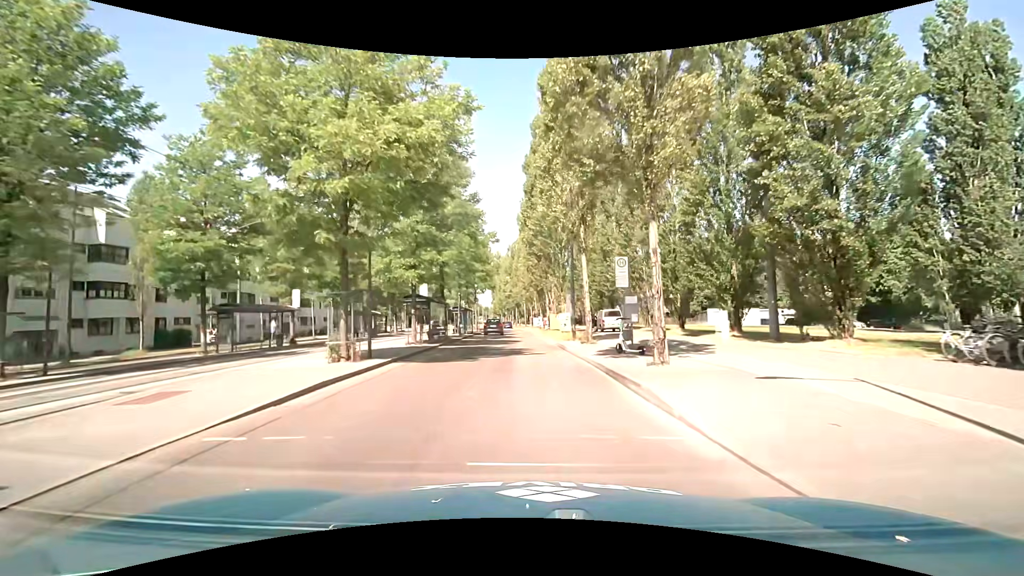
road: secondary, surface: asphalt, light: Day
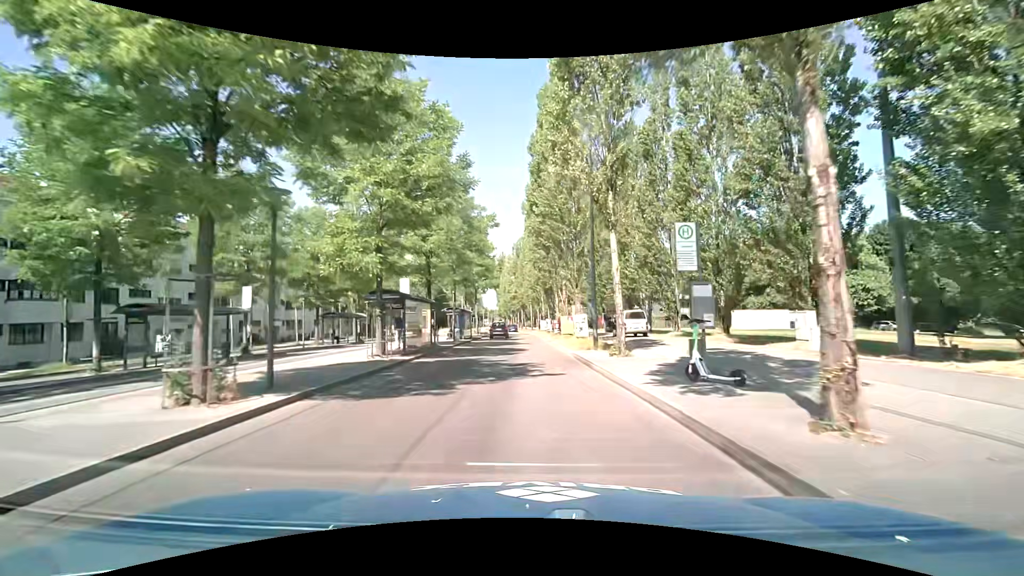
(0.0, +6.7) m; 0°
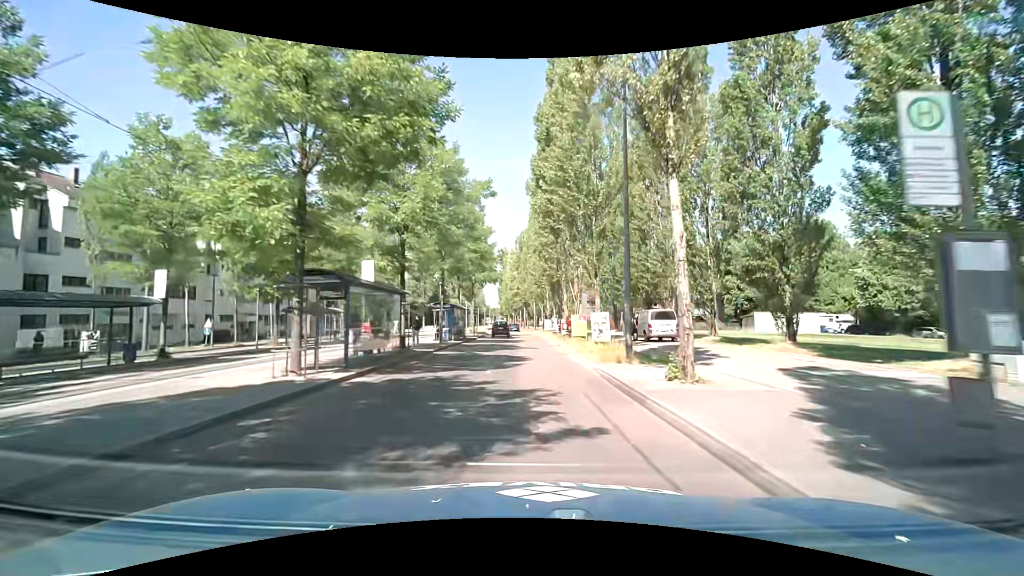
(-0.1, +6.7) m; -1°
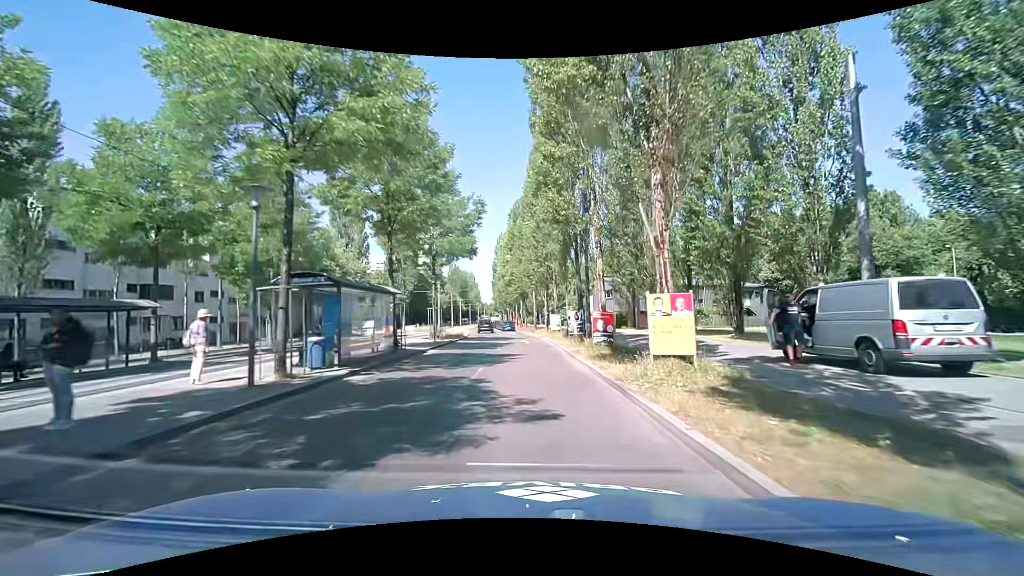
(+0.3, +20.1) m; 0°
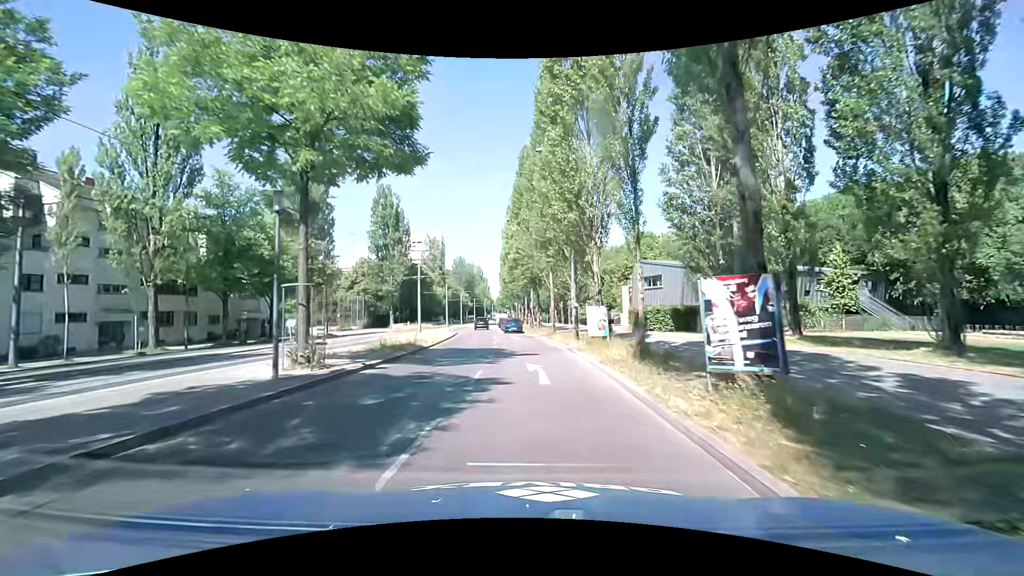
(+0.2, +19.4) m; -1°
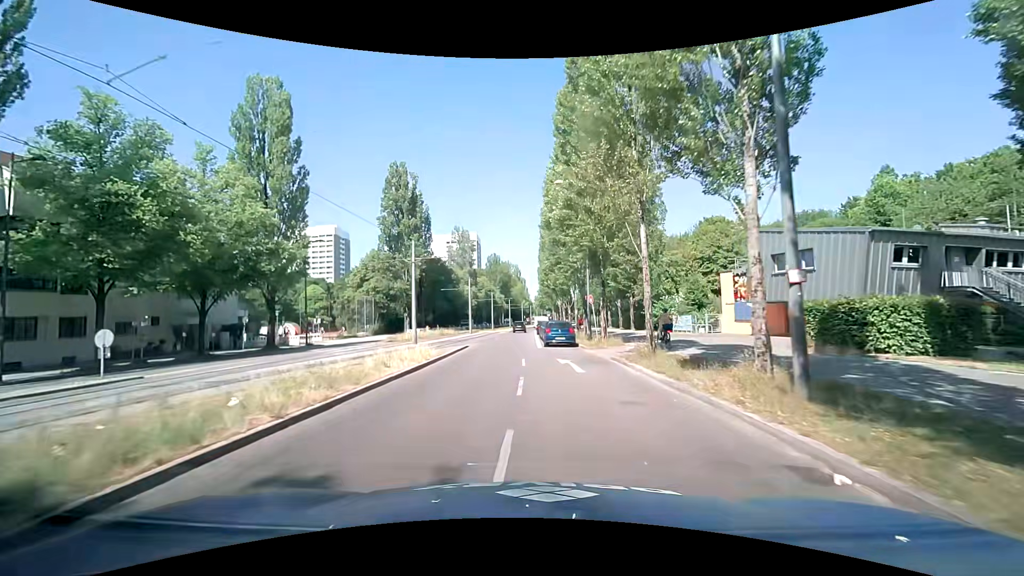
(-0.7, +18.4) m; -5°
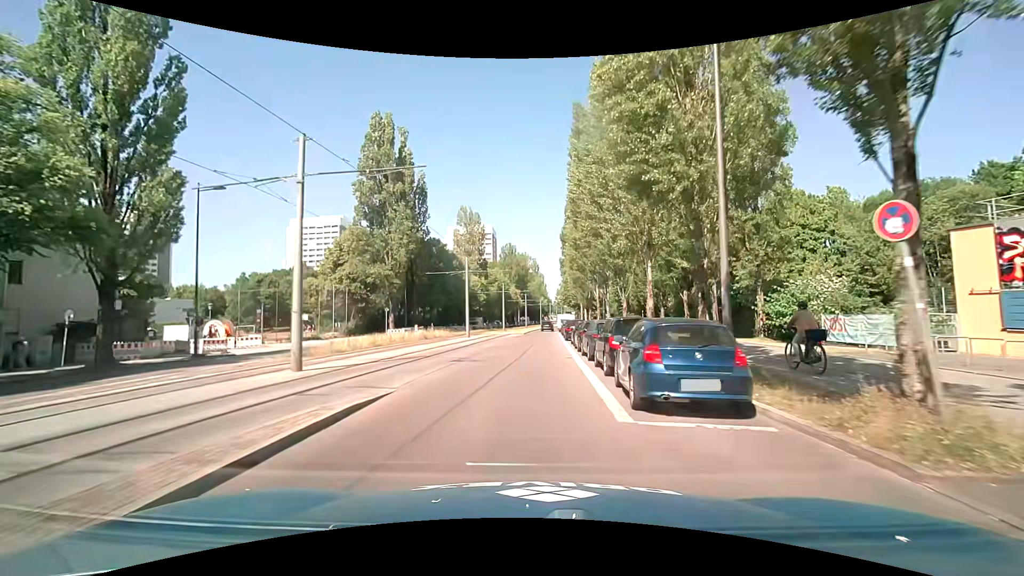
(-0.3, +19.6) m; -2°
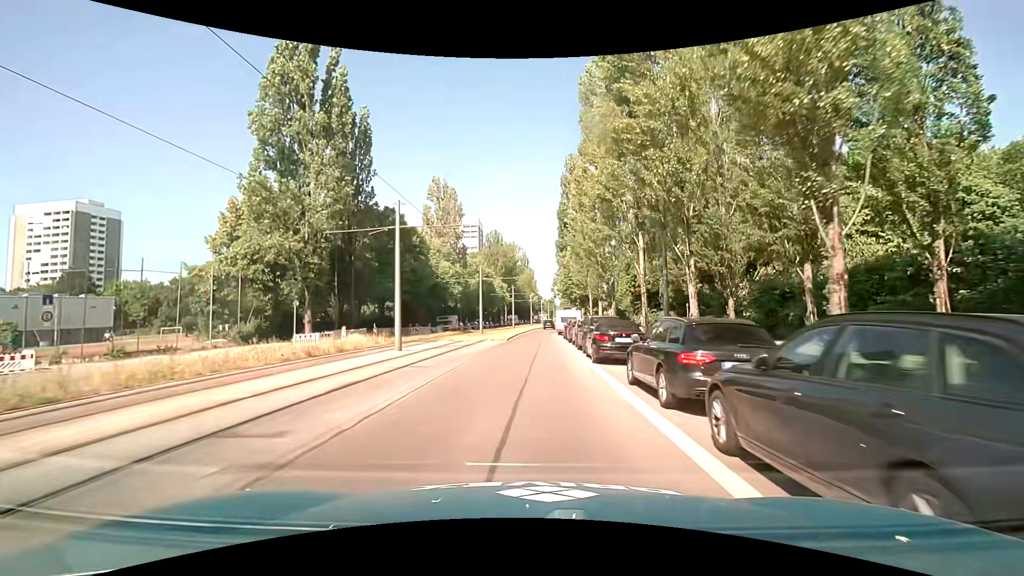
(+0.3, +20.4) m; +1°
(0, +10) (0, +20) (0, +30) (+1, +40) (+1, +50) (+2, +60) (+2, +70) (+3, +80) (+4, +90) (+5, +100) m
